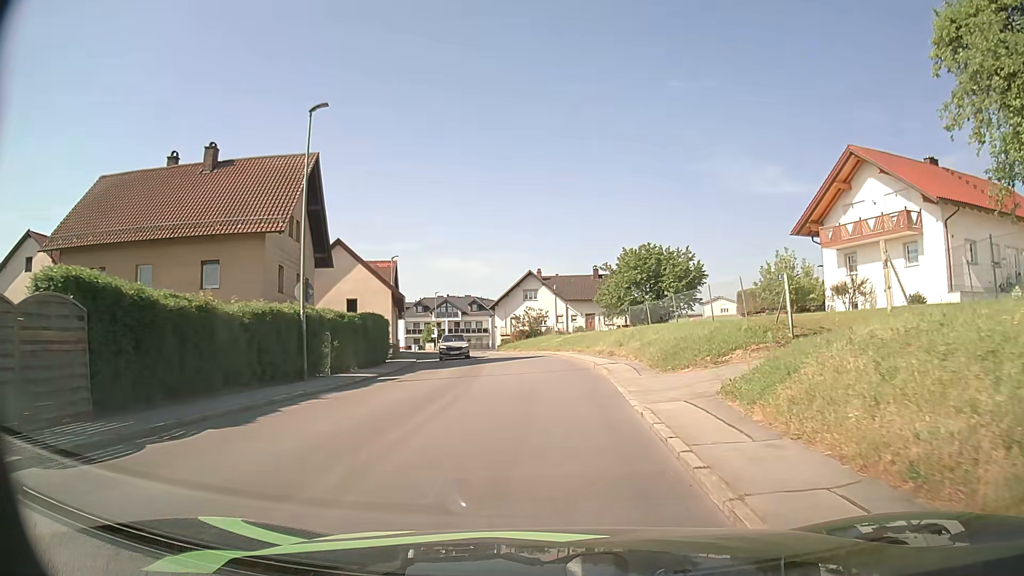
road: tertiary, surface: asphalt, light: Day
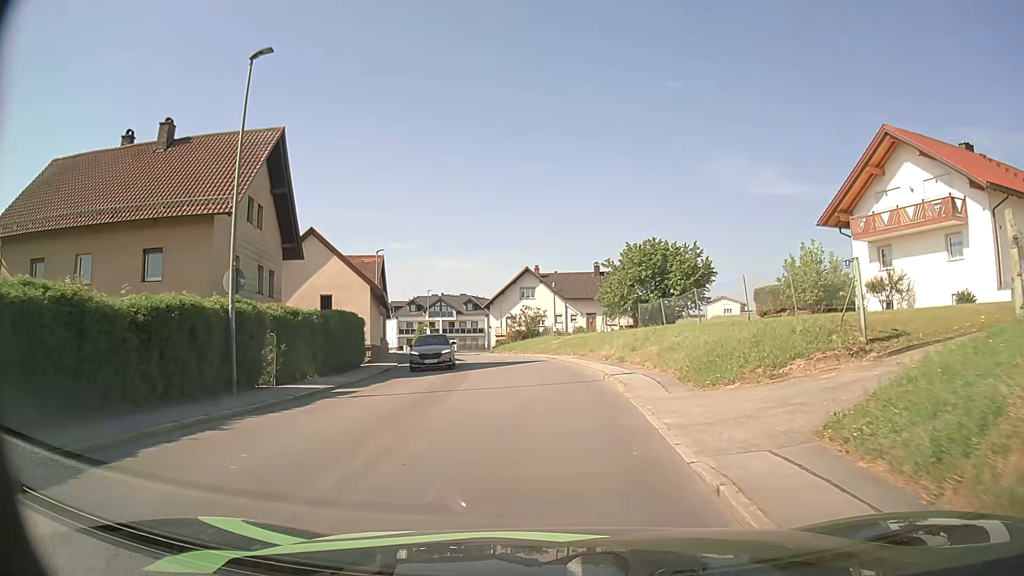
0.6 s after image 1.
(0.0, +4.6) m; 0°
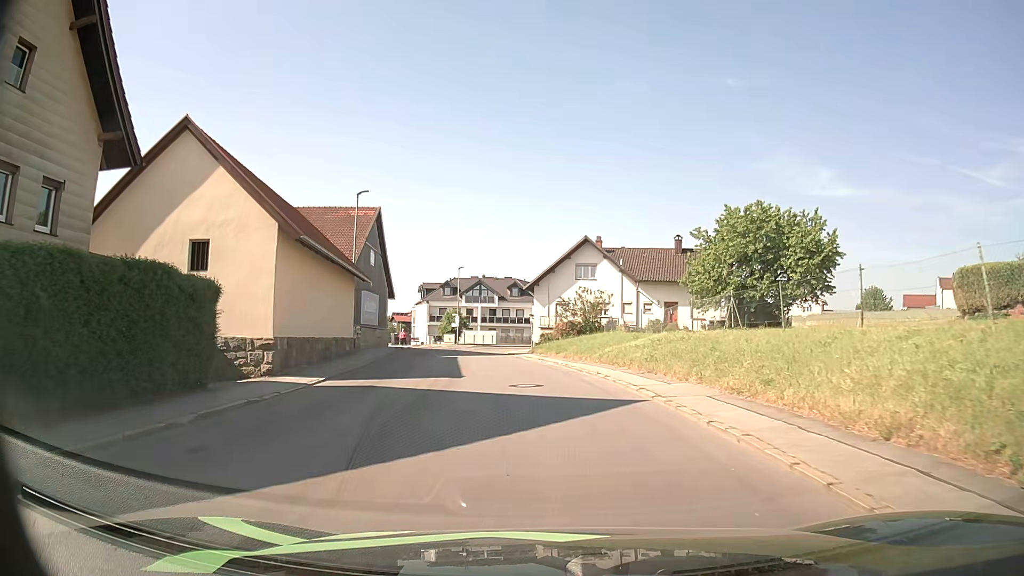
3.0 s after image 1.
(-0.7, +18.7) m; -5°
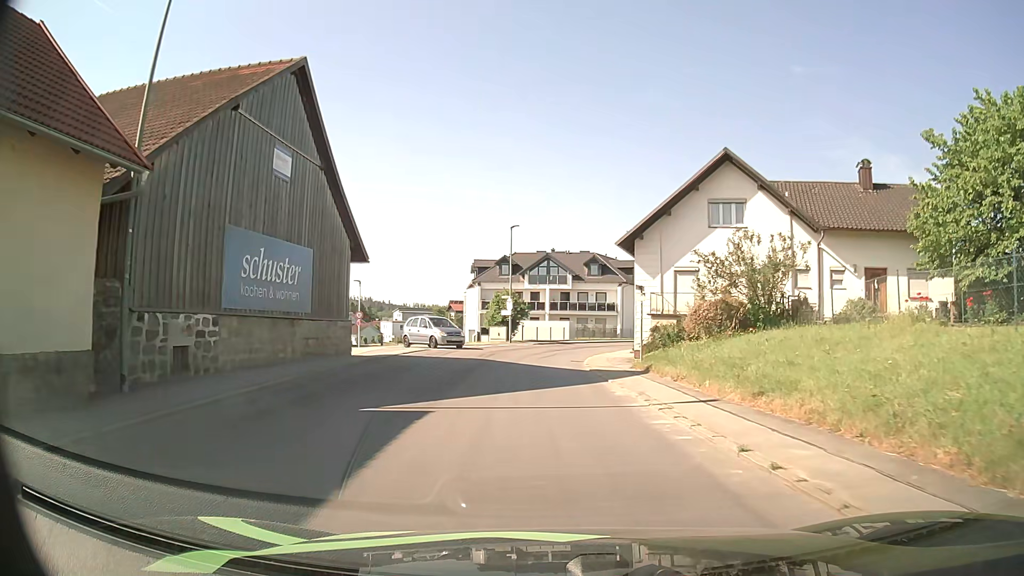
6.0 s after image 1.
(-1.3, +23.6) m; -6°
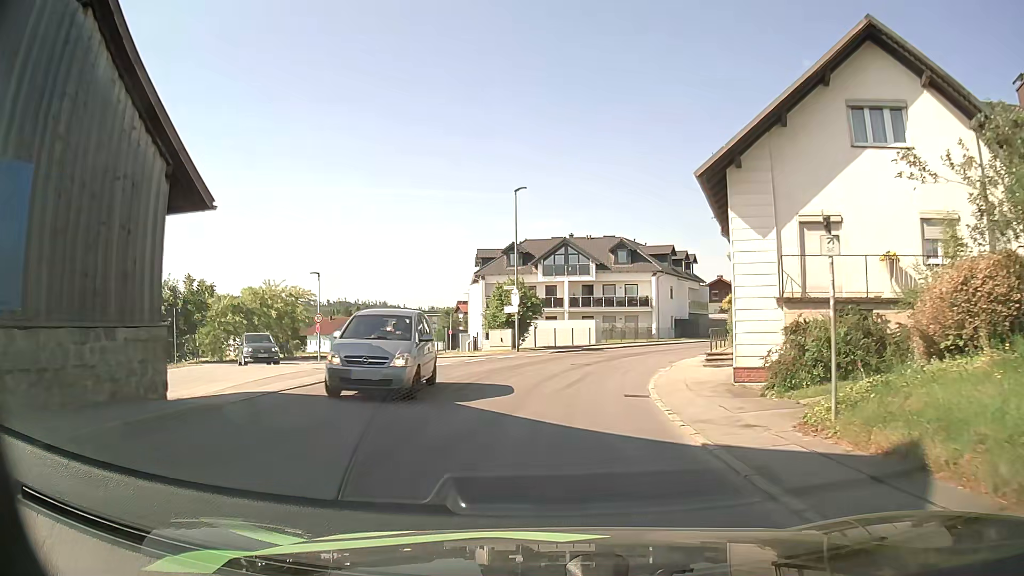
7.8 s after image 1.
(-0.2, +13.3) m; -1°
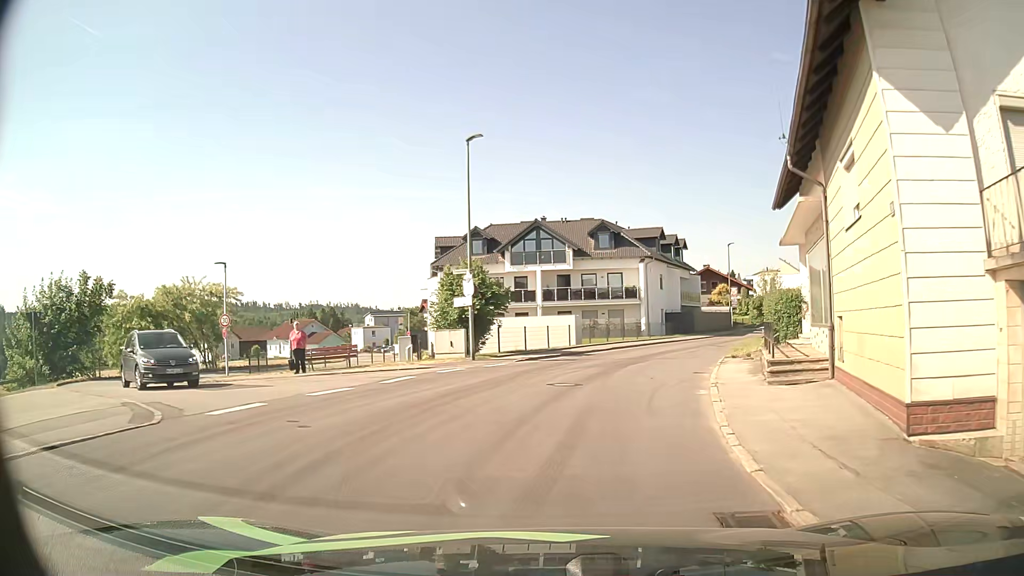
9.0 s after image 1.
(+0.1, +9.2) m; +1°
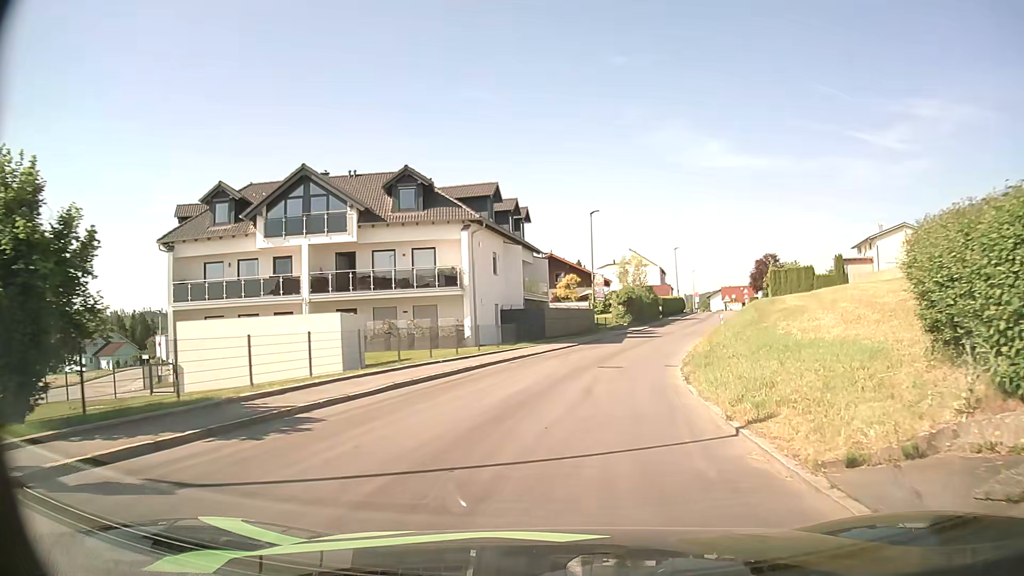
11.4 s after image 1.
(+2.3, +18.8) m; +14°
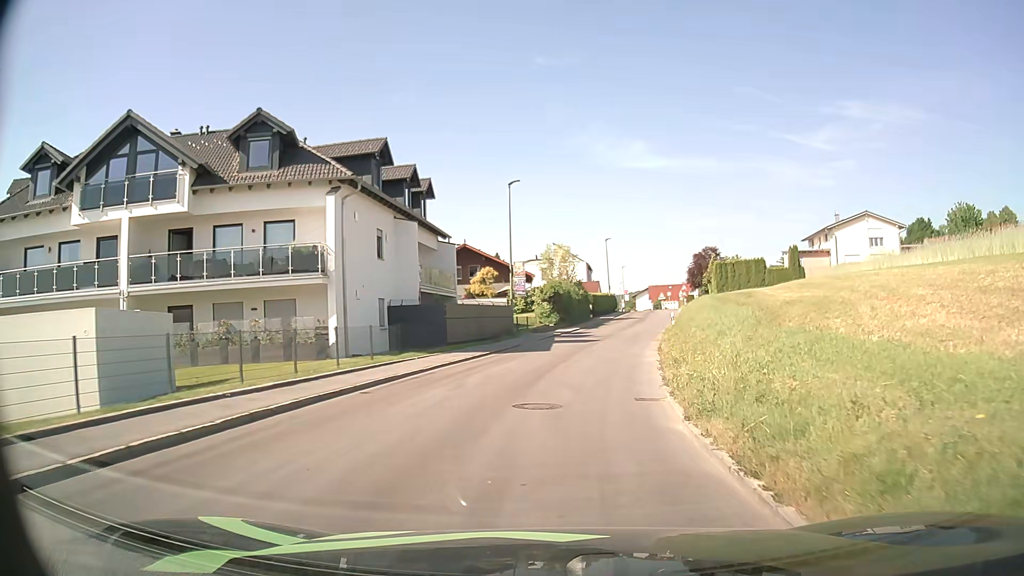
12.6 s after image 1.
(+0.6, +9.6) m; +7°
